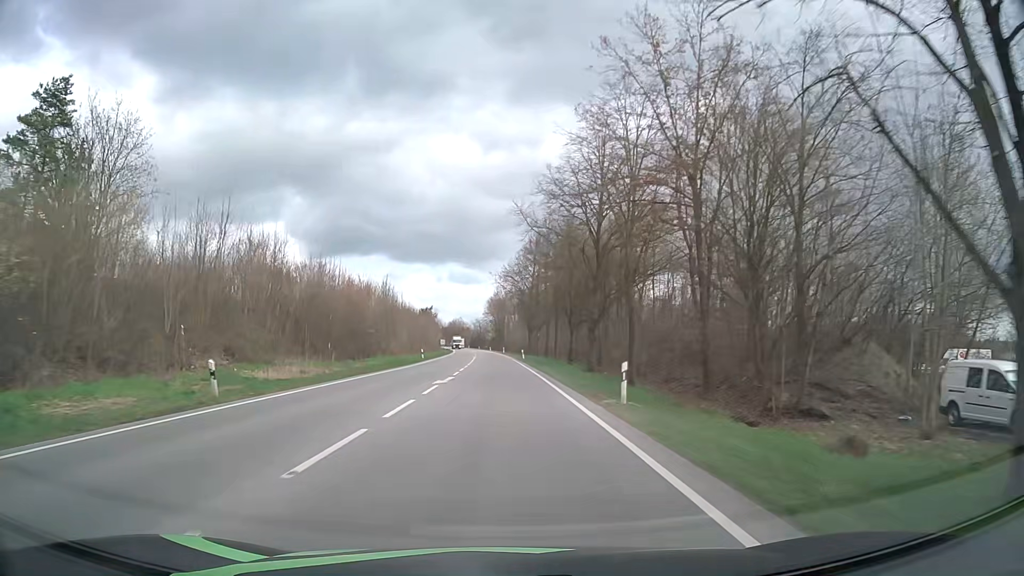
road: primary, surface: asphalt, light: Day
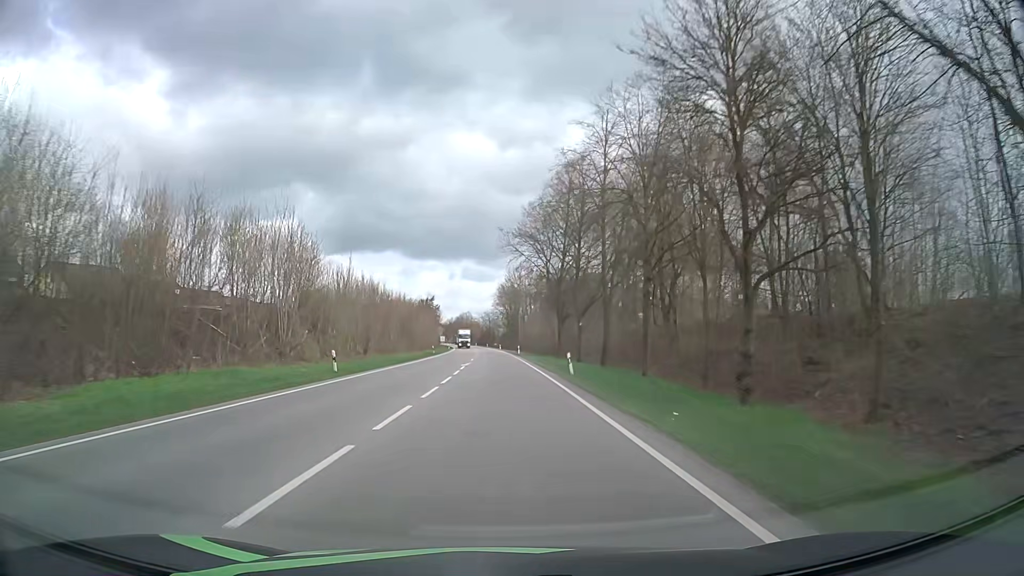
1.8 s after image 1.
(-0.3, +37.8) m; -1°
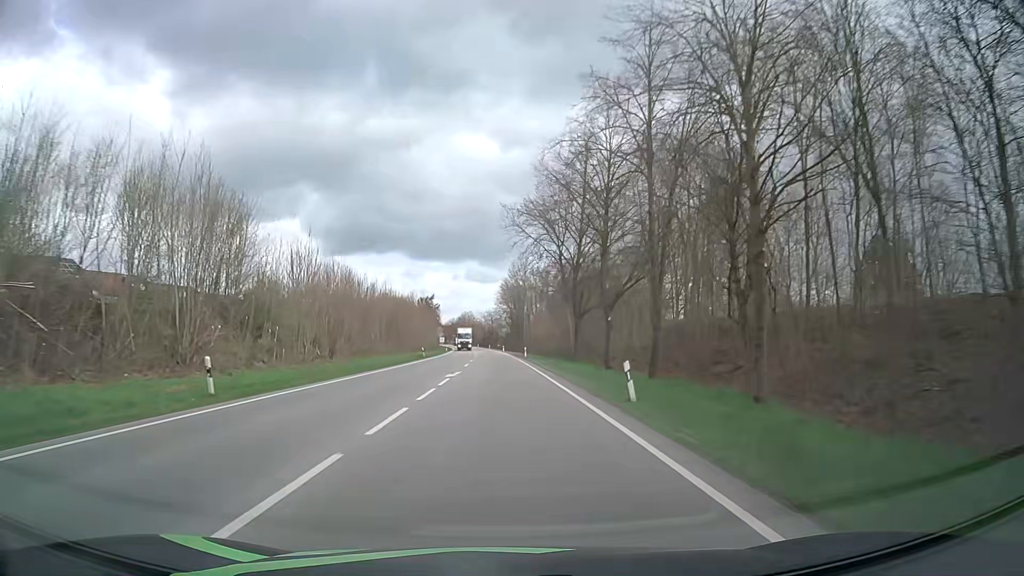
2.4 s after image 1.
(0.0, +12.7) m; 0°
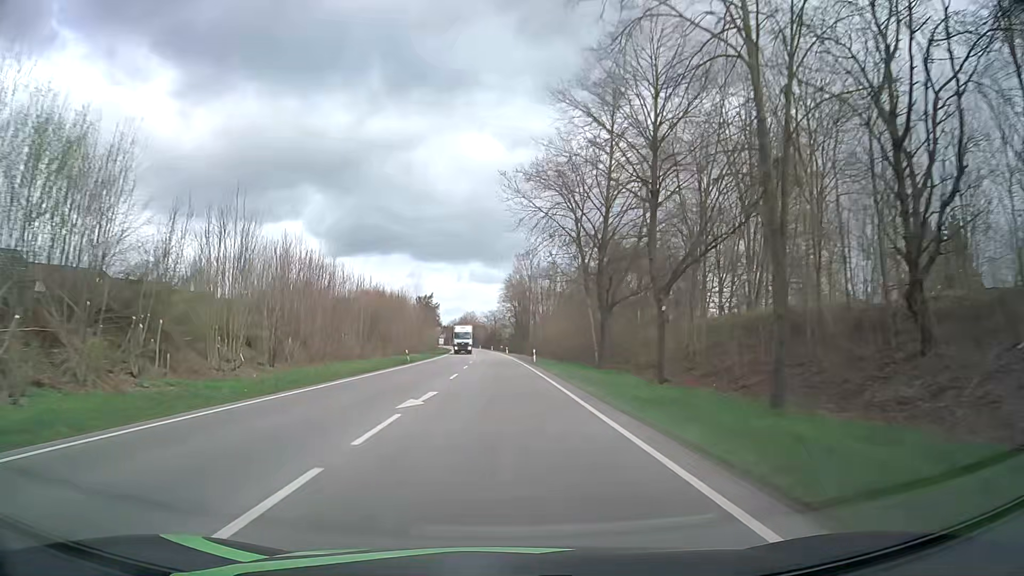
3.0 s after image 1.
(-0.1, +12.7) m; -1°
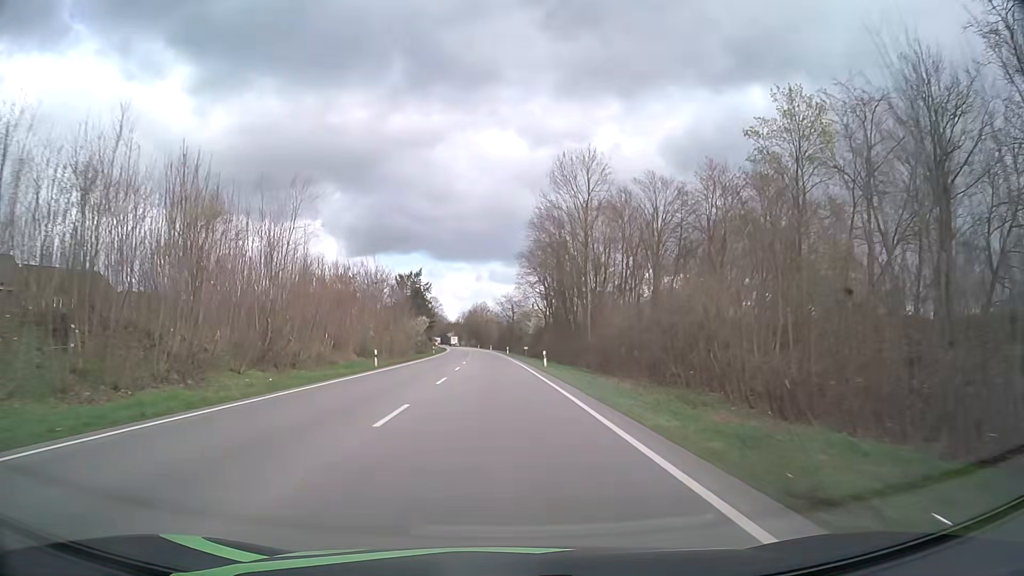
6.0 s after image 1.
(-1.0, +63.8) m; -1°
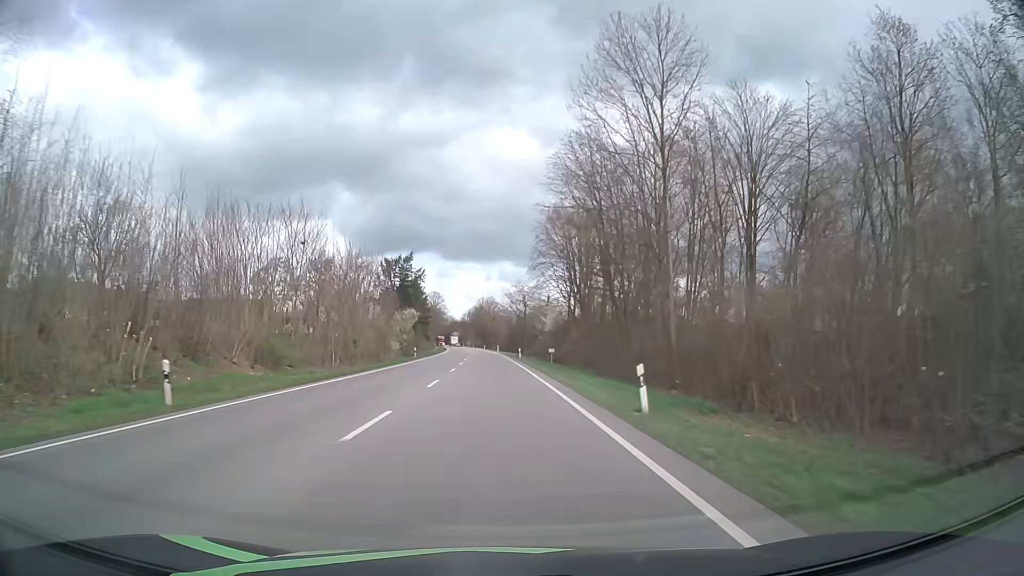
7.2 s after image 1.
(-0.2, +25.6) m; -1°
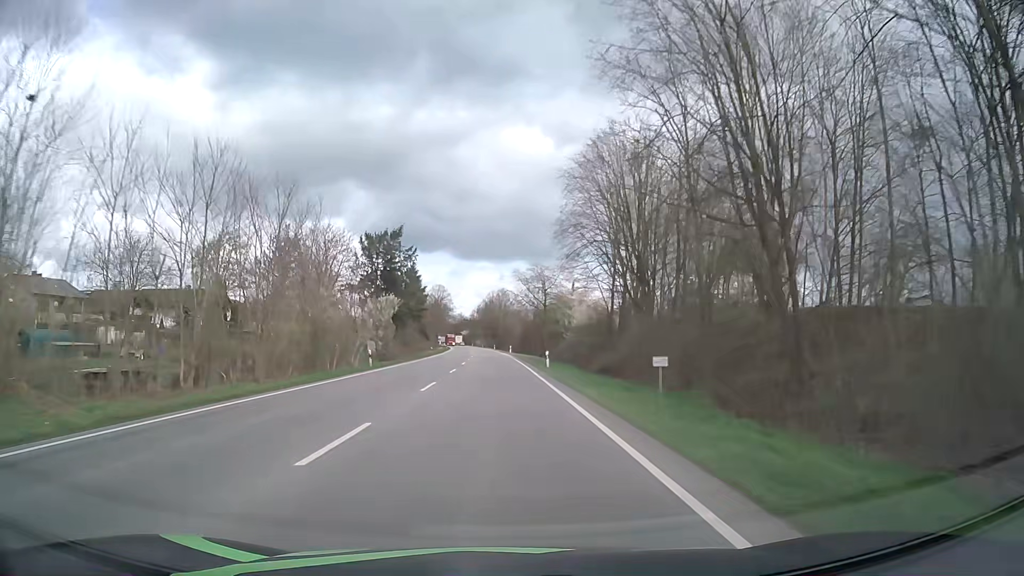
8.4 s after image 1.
(-0.2, +25.7) m; -1°
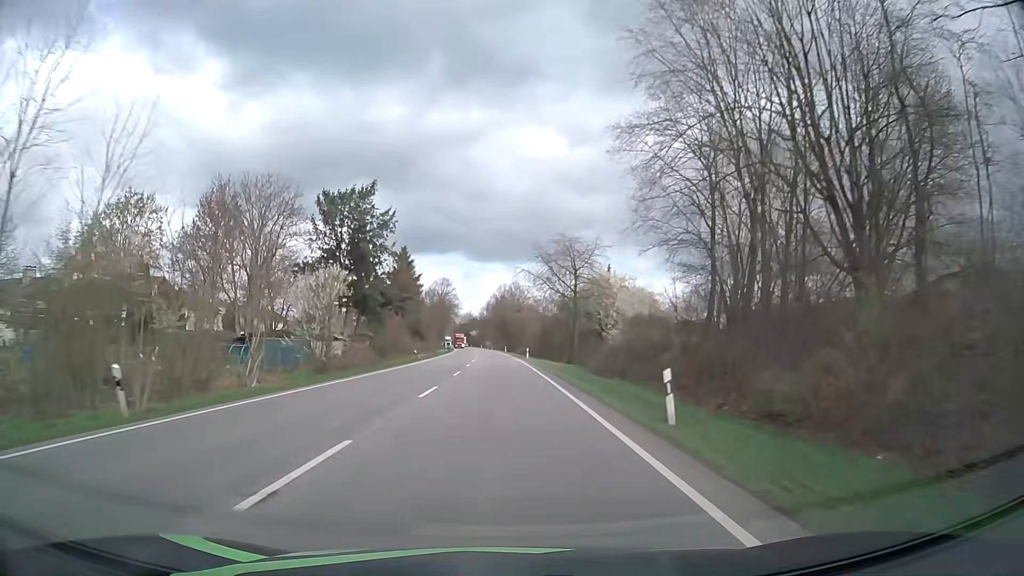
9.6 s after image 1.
(-0.2, +25.8) m; -1°
(0, +10) (0, +20) (0, +30) (0, +40) (-1, +50) (-1, +60) (-1, +70) (-1, +80) (-2, +90) (-2, +100) m
